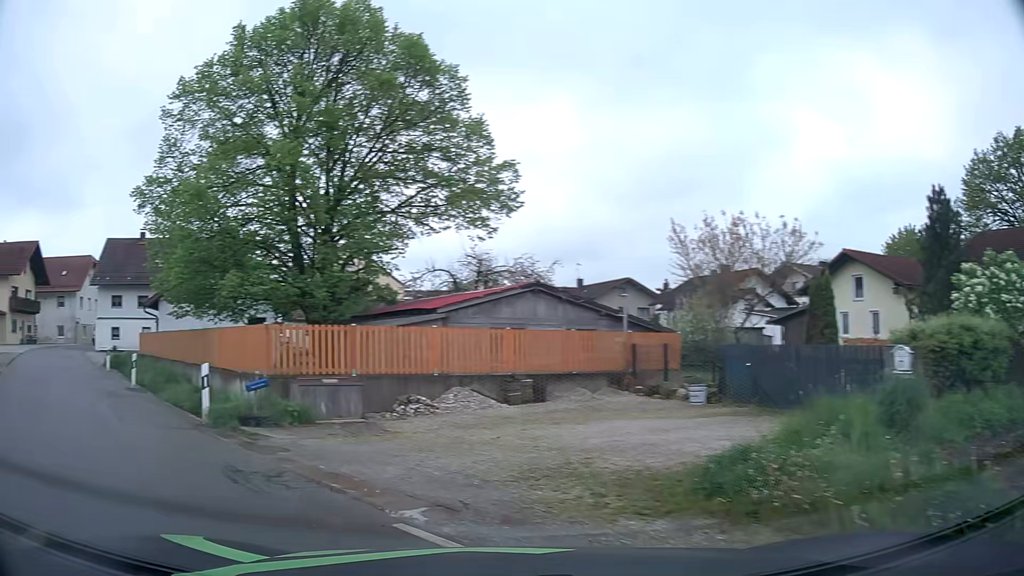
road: tertiary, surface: asphalt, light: Day
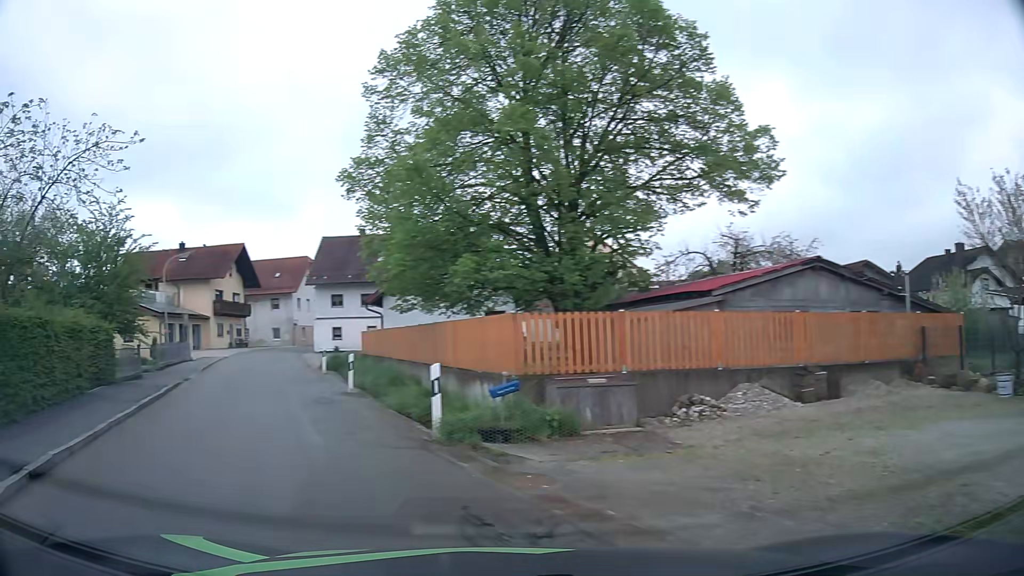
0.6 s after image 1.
(-0.5, +2.7) m; -21°
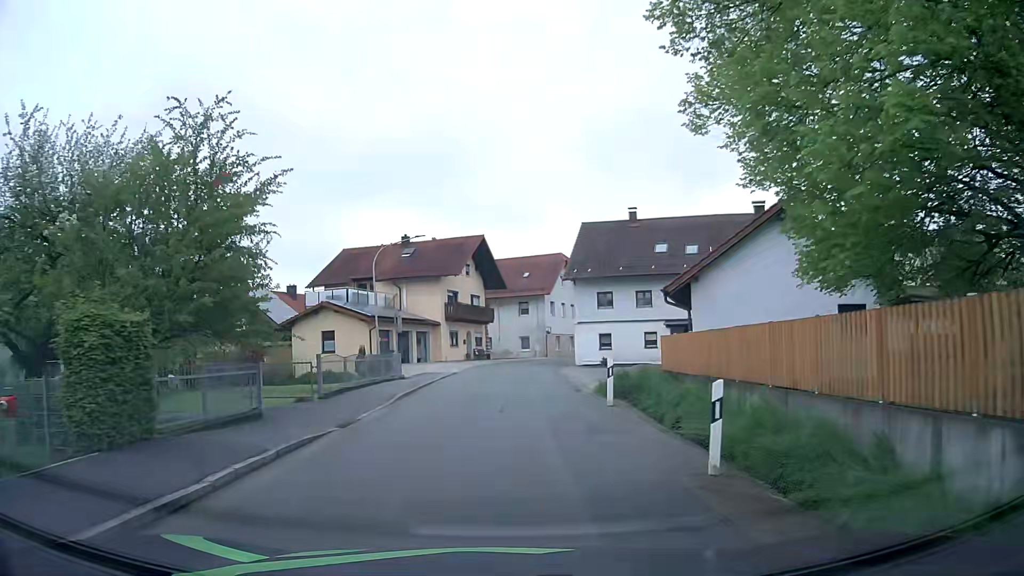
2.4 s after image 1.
(-3.0, +11.0) m; -20°
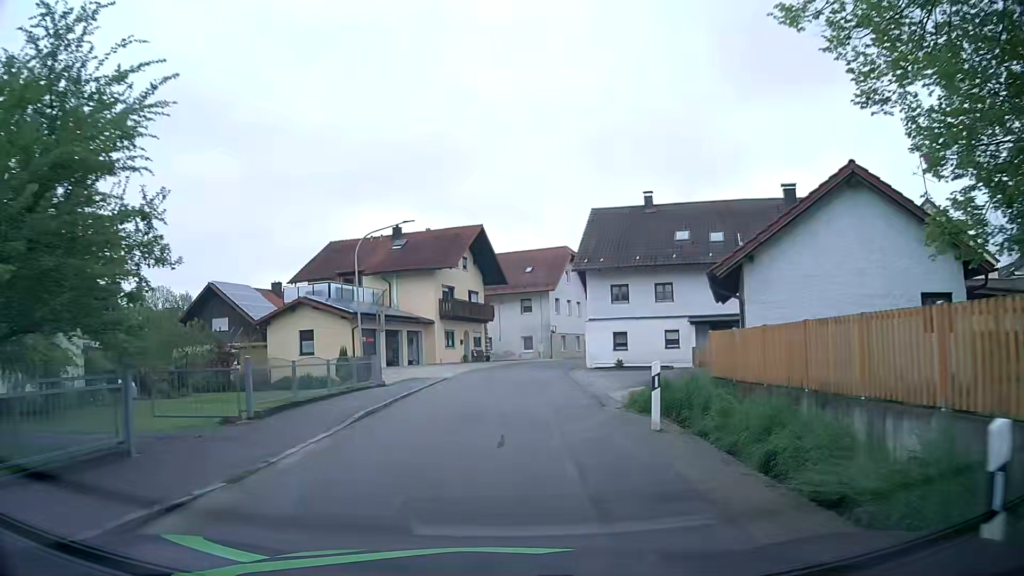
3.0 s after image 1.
(0.0, +4.9) m; 0°
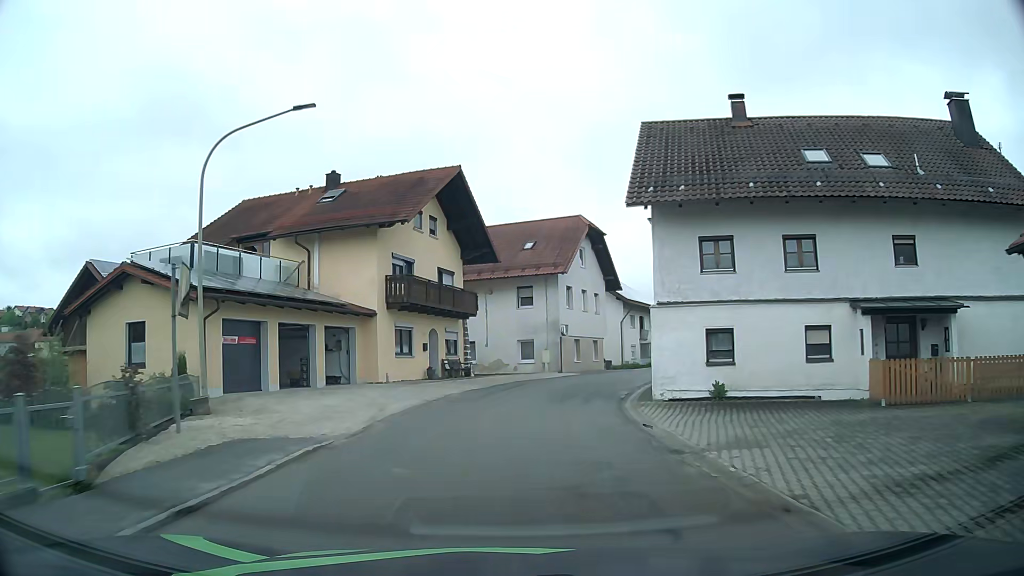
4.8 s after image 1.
(+0.1, +17.4) m; +1°
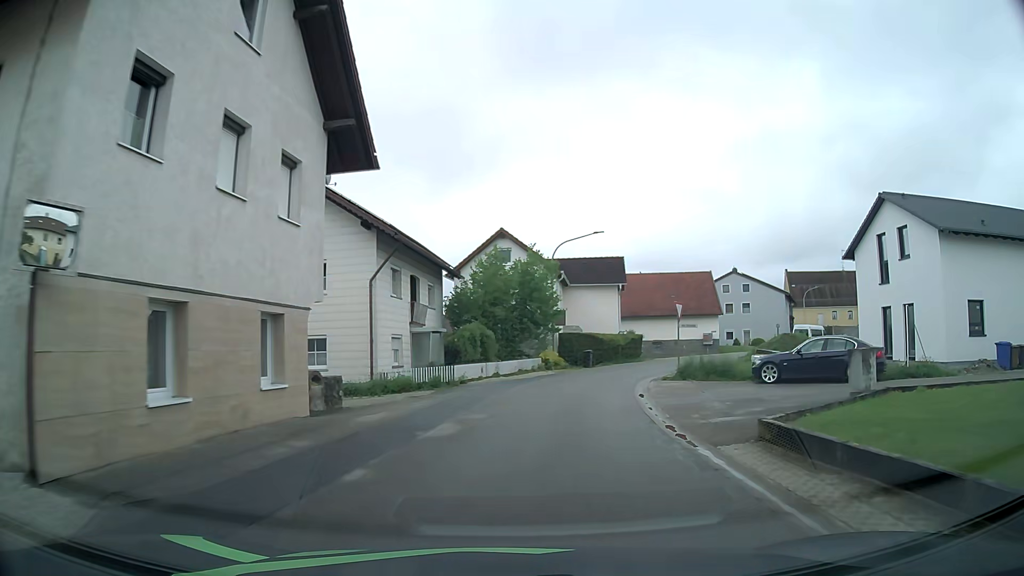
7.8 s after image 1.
(+5.0, +31.6) m; +22°
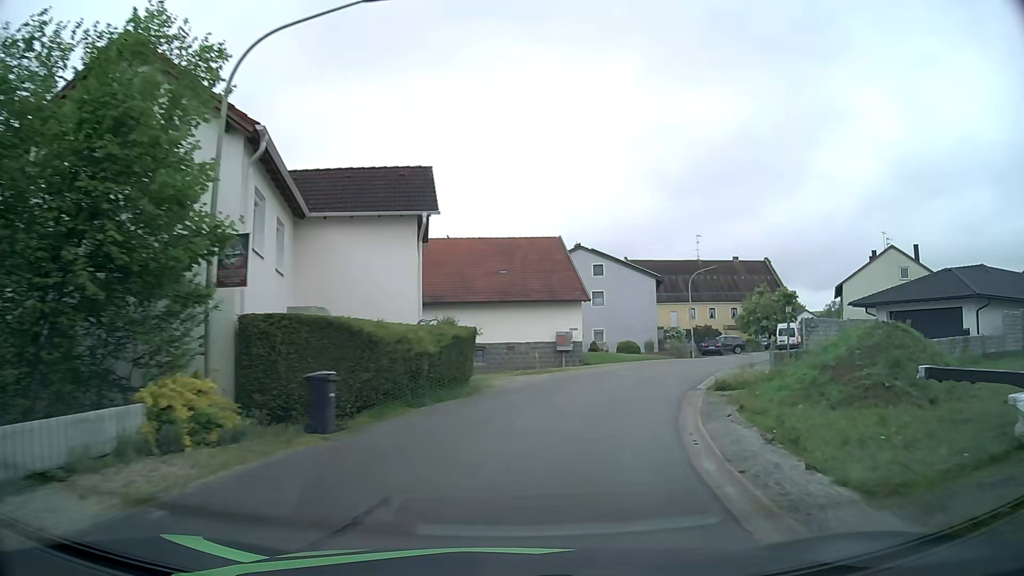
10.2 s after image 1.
(+3.3, +26.2) m; +17°
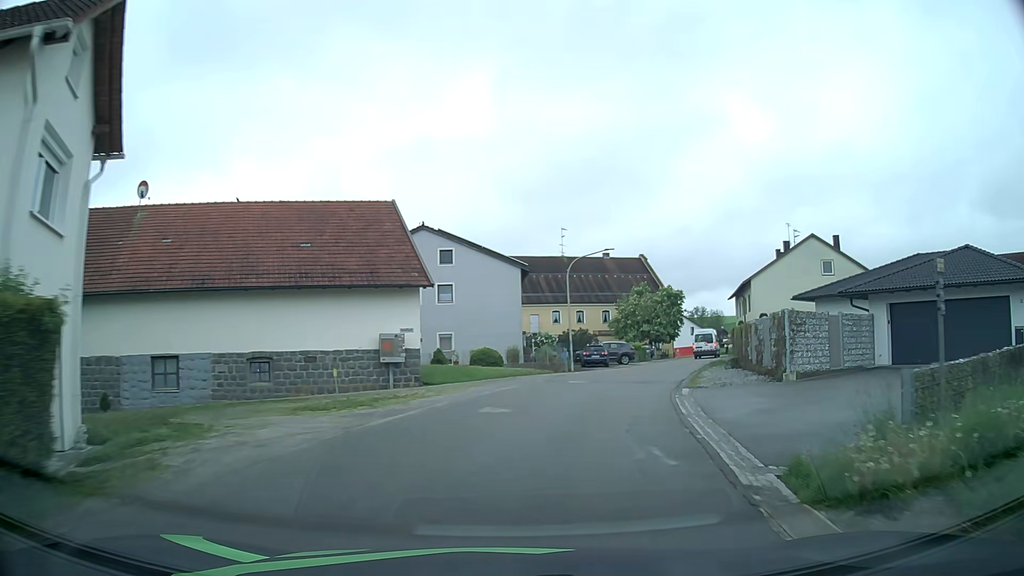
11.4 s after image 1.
(+1.5, +13.4) m; +13°
(+1, +10) (+3, +20) (+6, +29) (+9, +39) (+13, +48) (+16, +57) (+20, +67) (+23, +76) (+24, +86) (+22, +96) m
